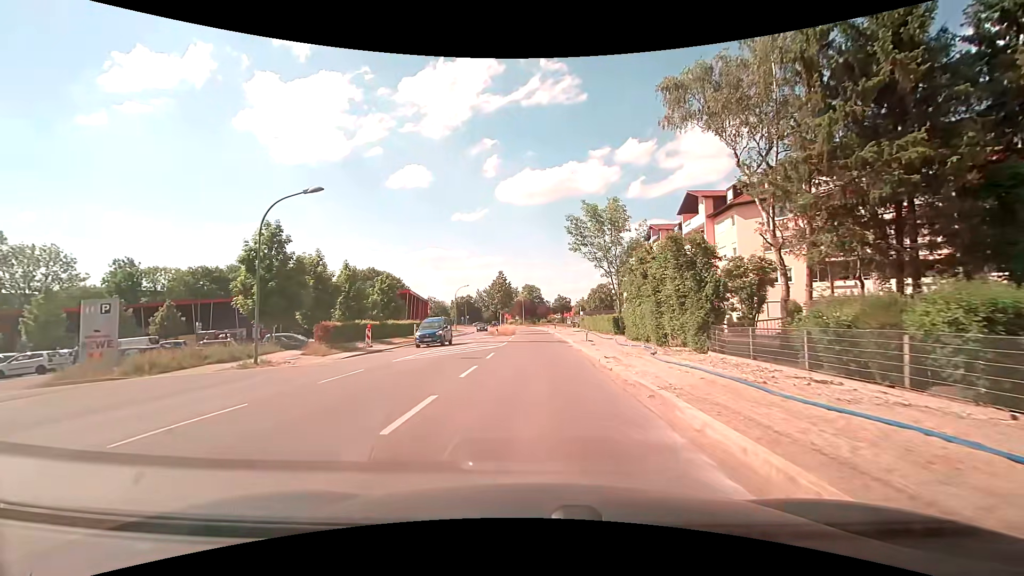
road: secondary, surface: asphalt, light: Day
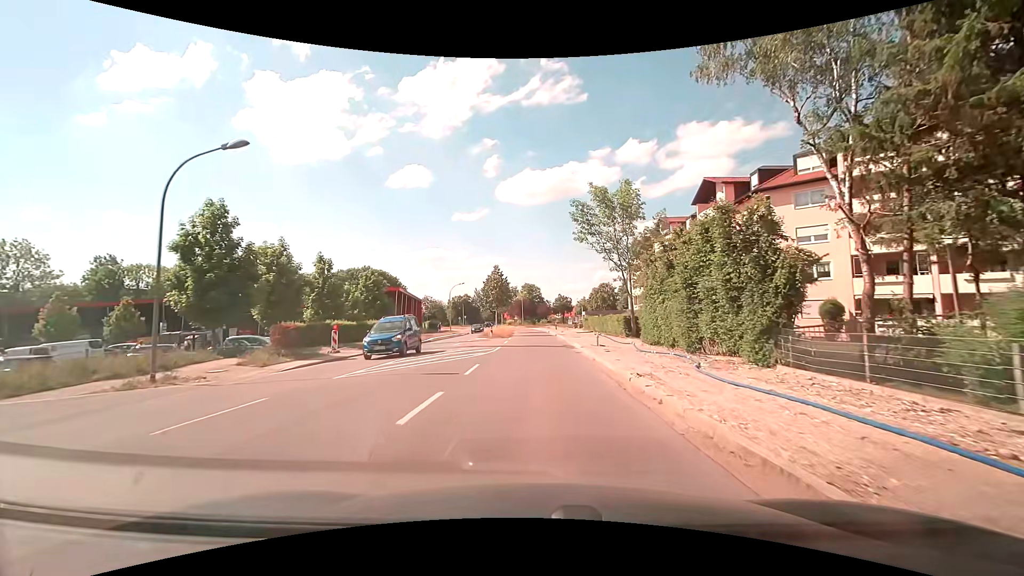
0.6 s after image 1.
(0.0, +5.5) m; 0°
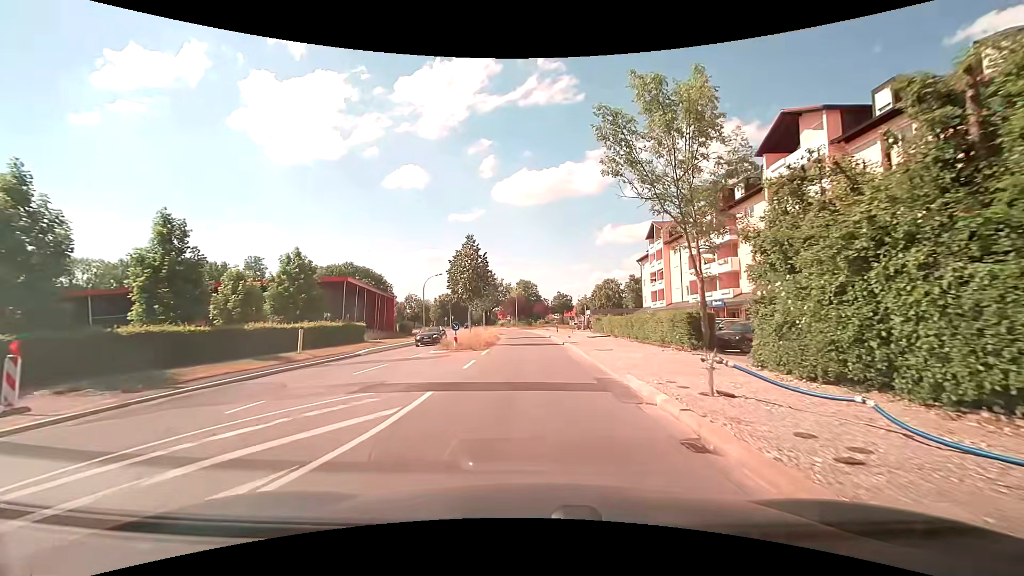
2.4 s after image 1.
(+0.1, +16.6) m; 0°
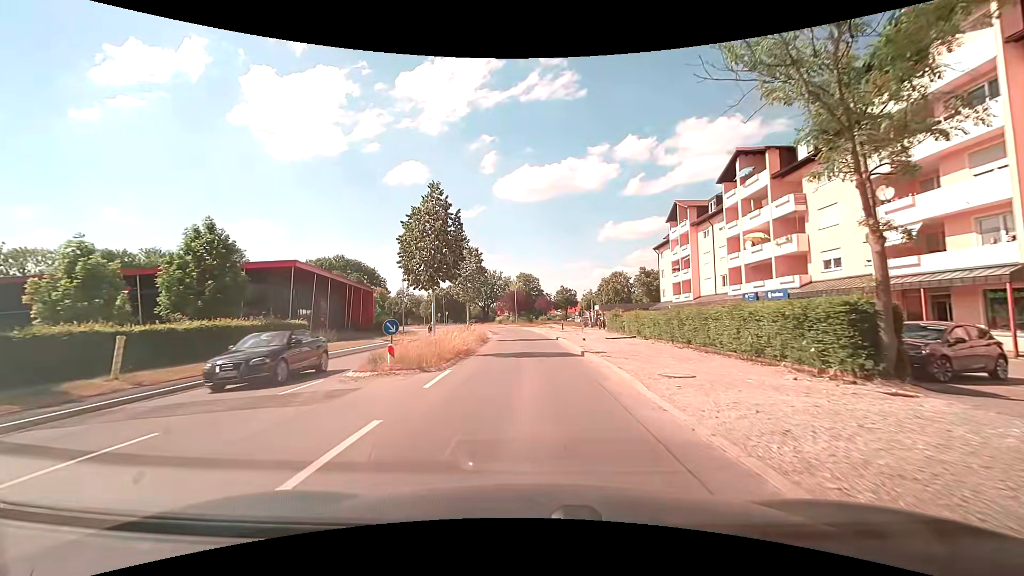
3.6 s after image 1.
(0.0, +10.6) m; 0°
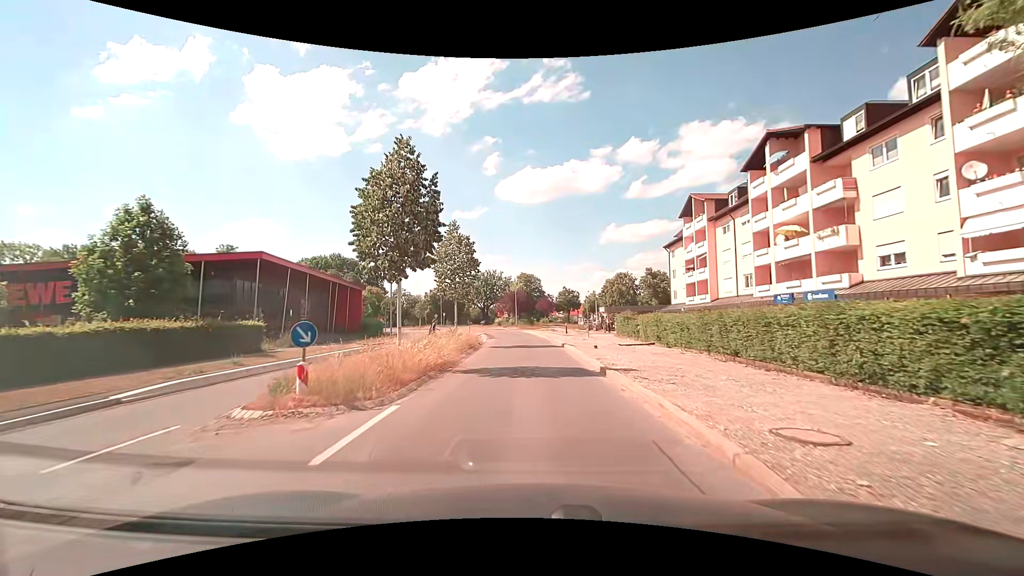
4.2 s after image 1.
(0.0, +4.9) m; 0°
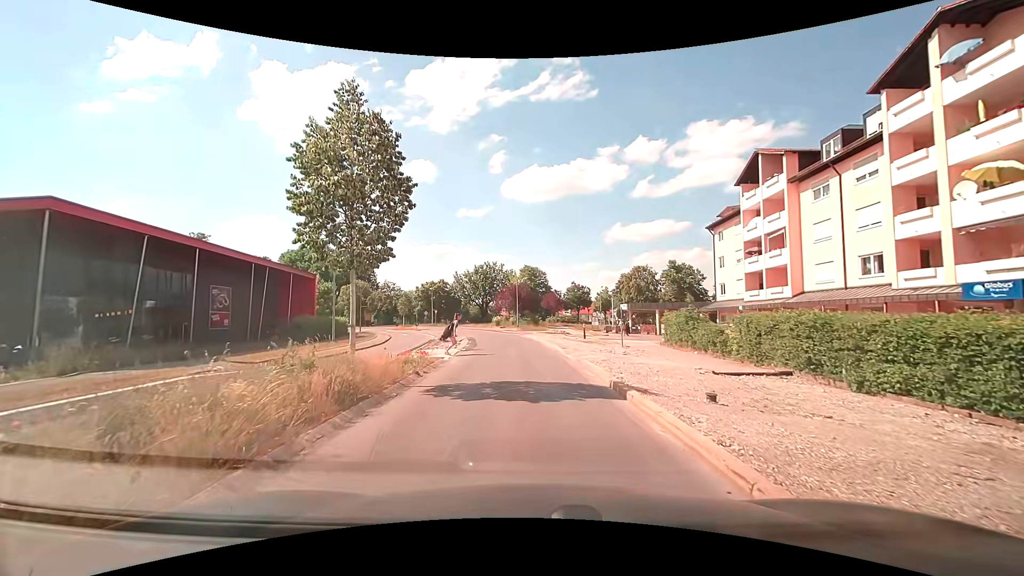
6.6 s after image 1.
(0.0, +14.3) m; 0°
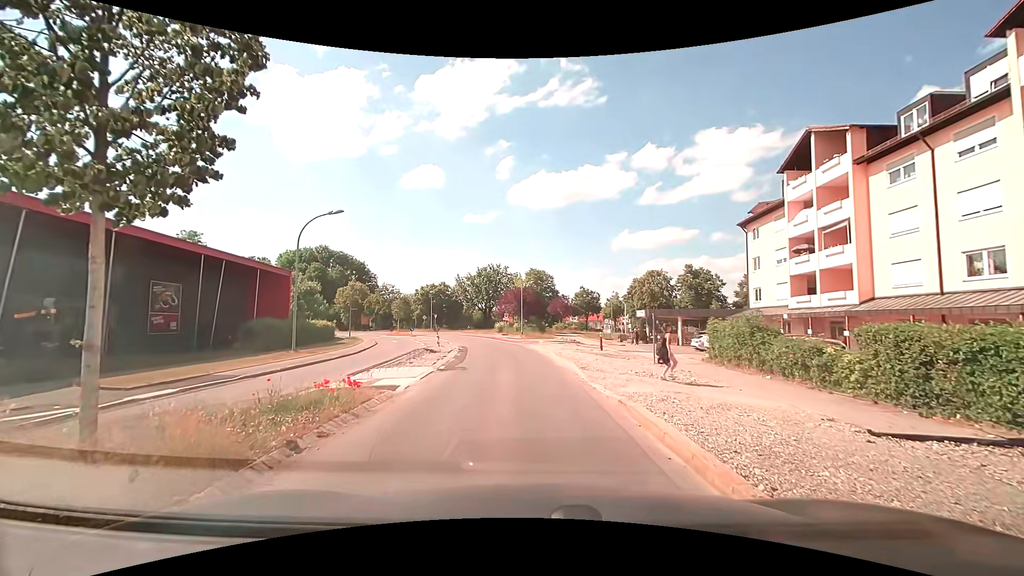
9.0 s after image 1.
(-0.1, +6.2) m; -1°
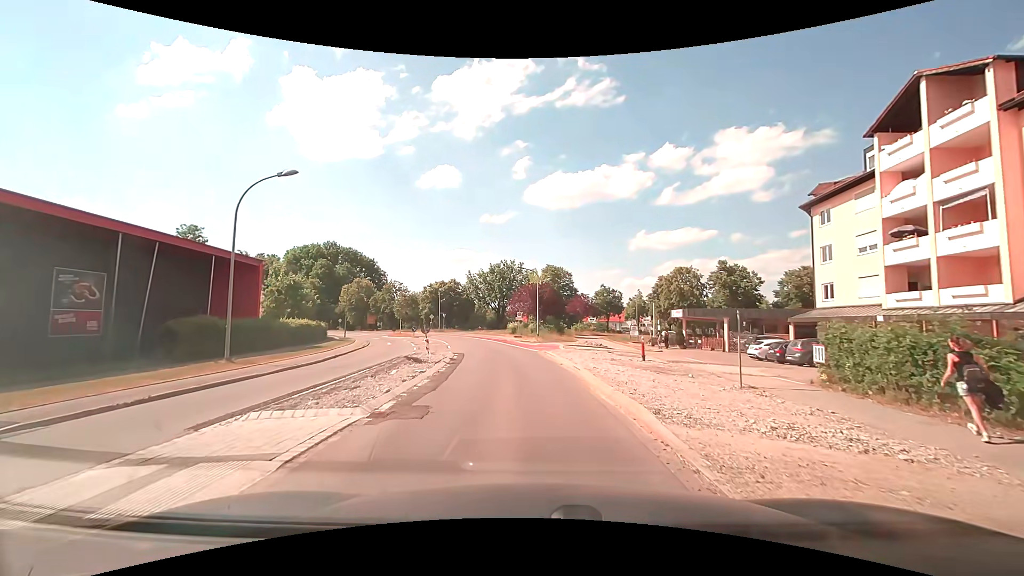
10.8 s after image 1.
(-0.1, +8.0) m; -1°
(0, +10) (-1, +20) (-2, +30) (-4, +40) (-7, +49) (-10, +59) (-14, +68) (-19, +77) (-24, +85) (-30, +94) m
